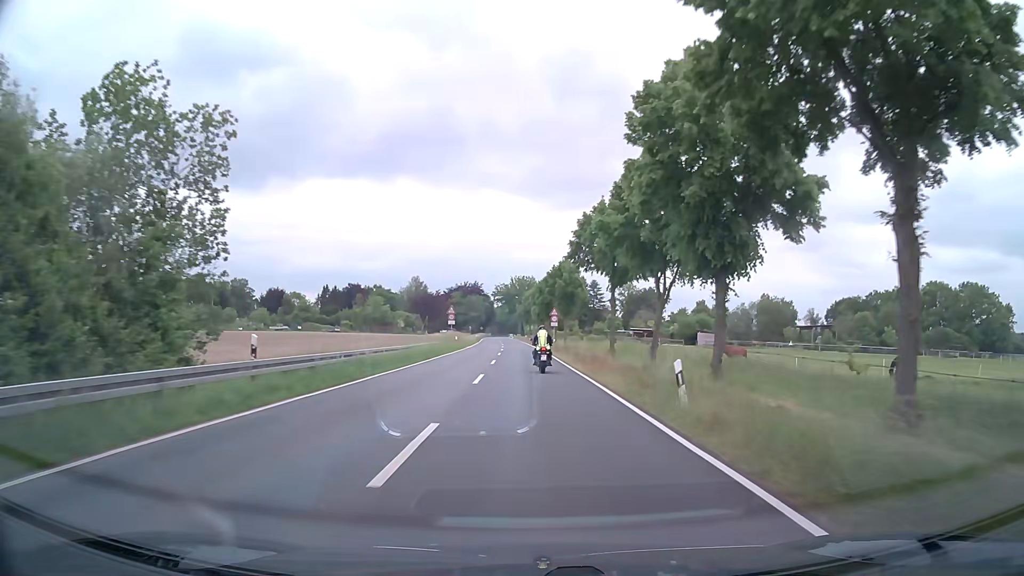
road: secondary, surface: asphalt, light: Day
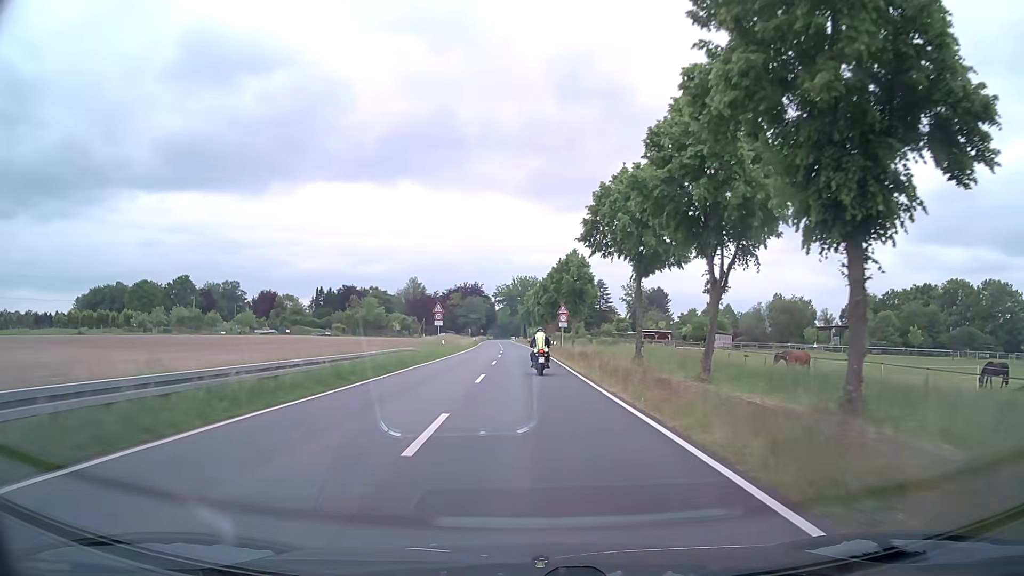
(0.0, +10.7) m; 0°
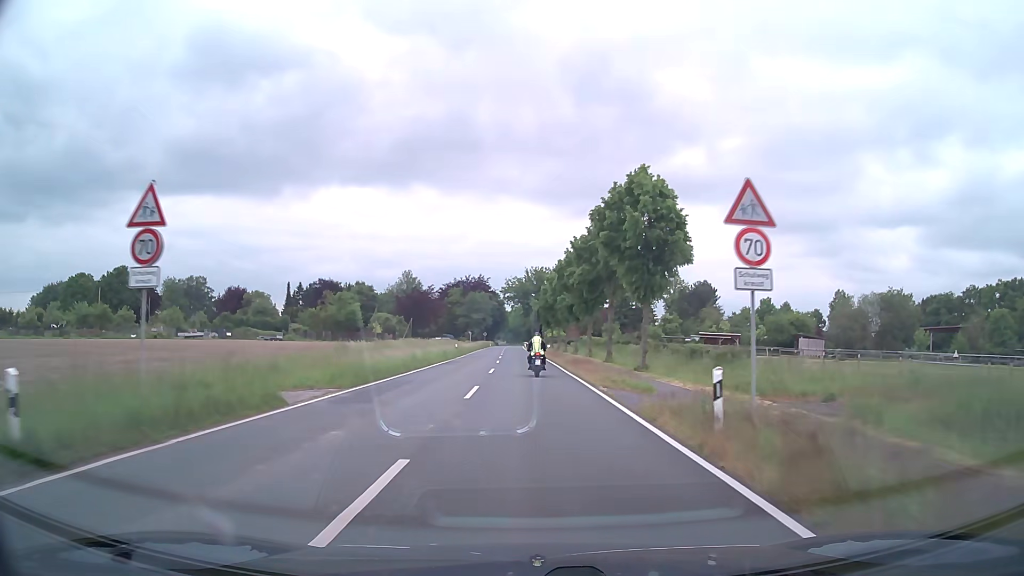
(-0.5, +41.4) m; -1°
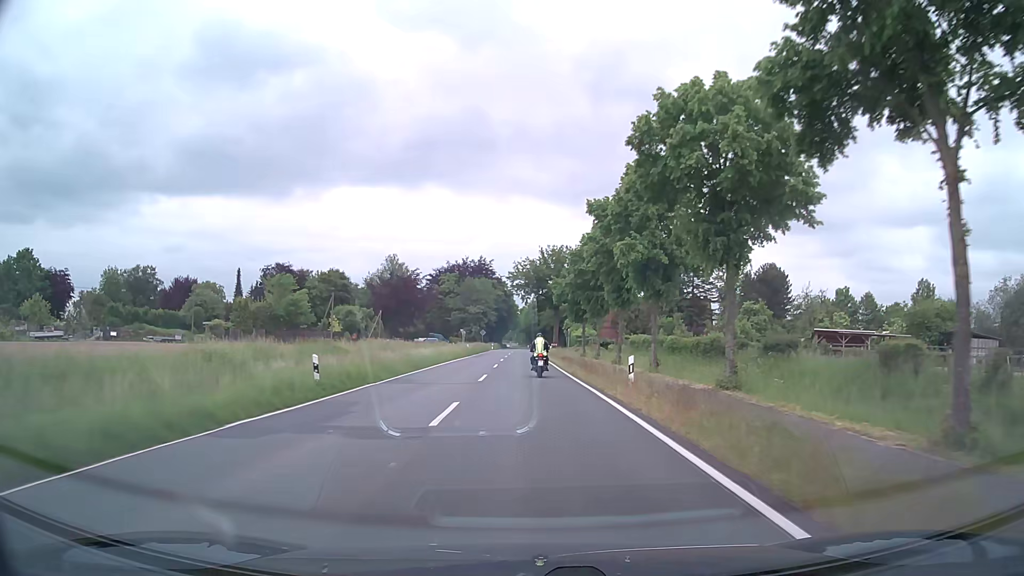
(-0.4, +42.5) m; -1°
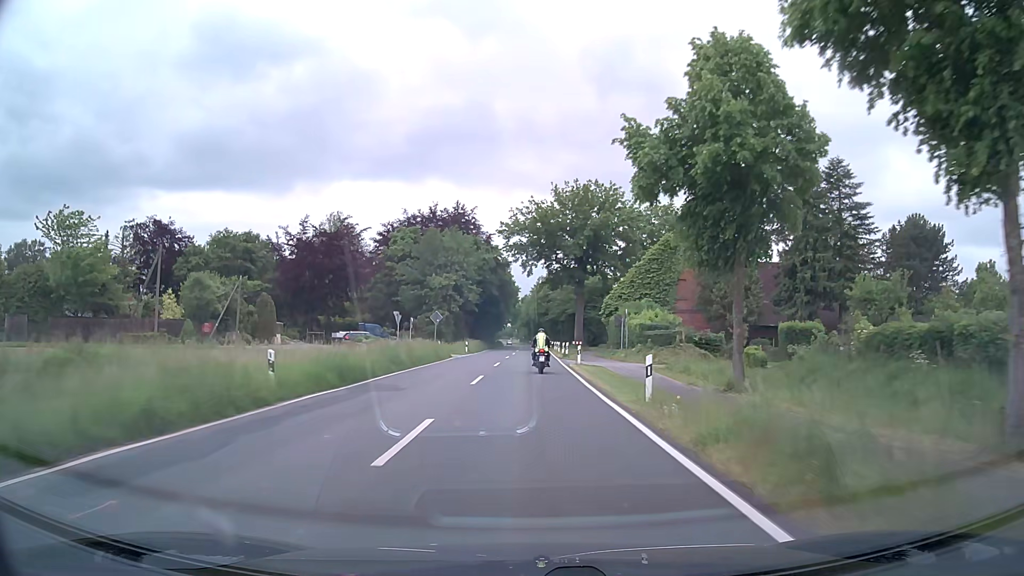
(-0.5, +53.6) m; 0°
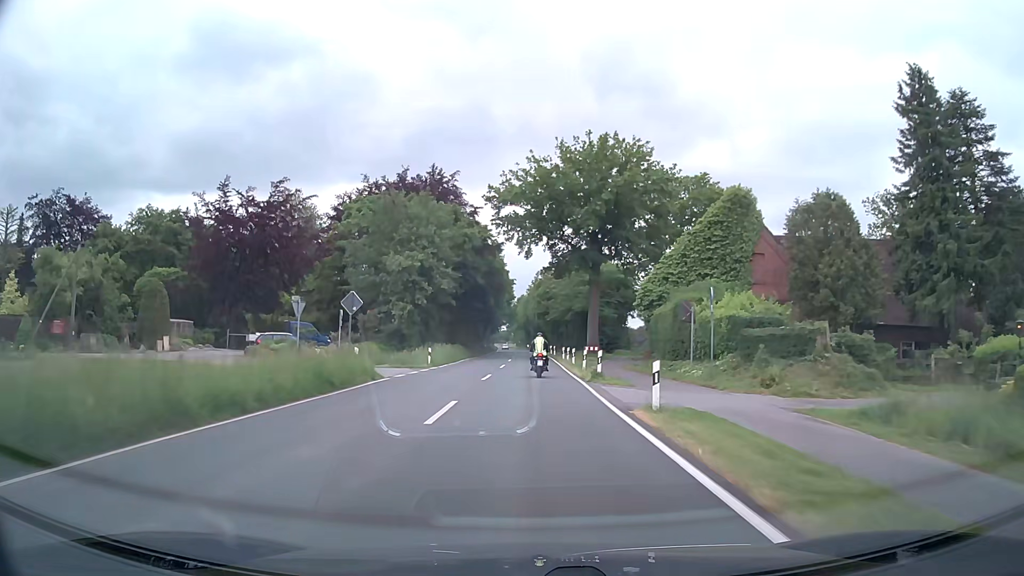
(0.0, +21.1) m; +1°
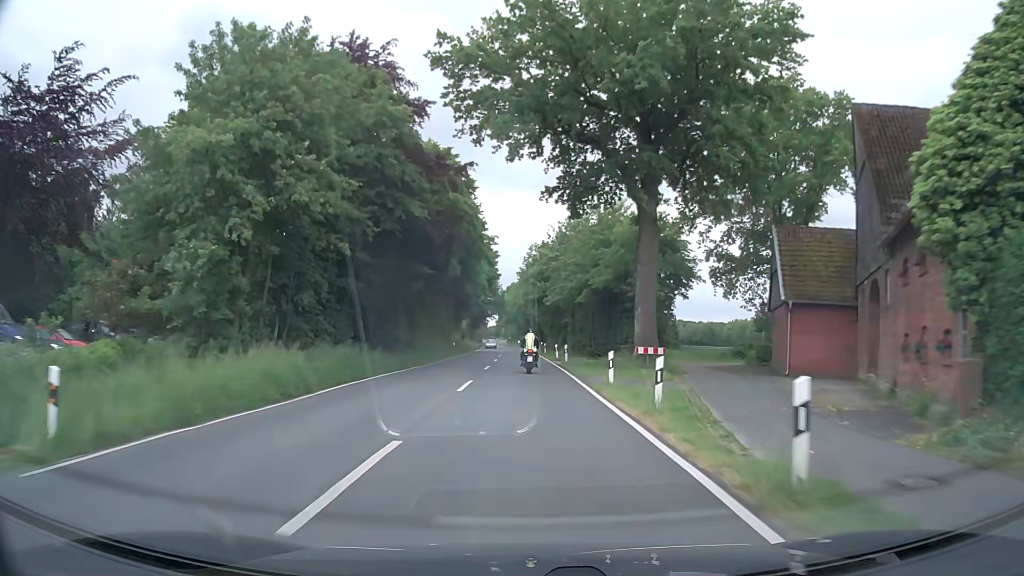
(0.0, +31.2) m; 0°
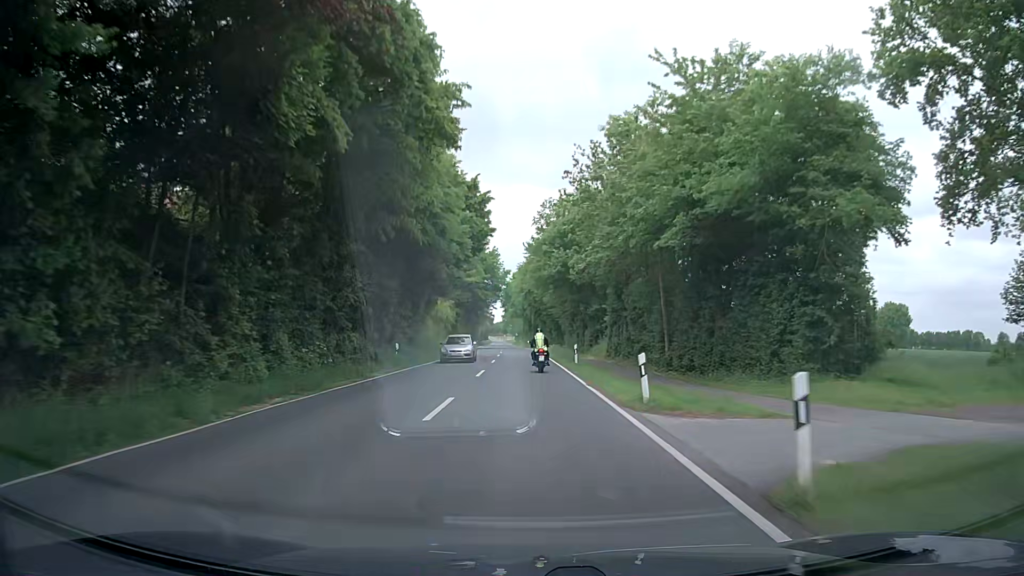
(-0.2, +30.8) m; -1°
(0, +10) (0, +20) (0, +30) (-1, +40) (-1, +50) (-1, +60) (-1, +70) (-2, +80) (-2, +90) (-3, +100) m
